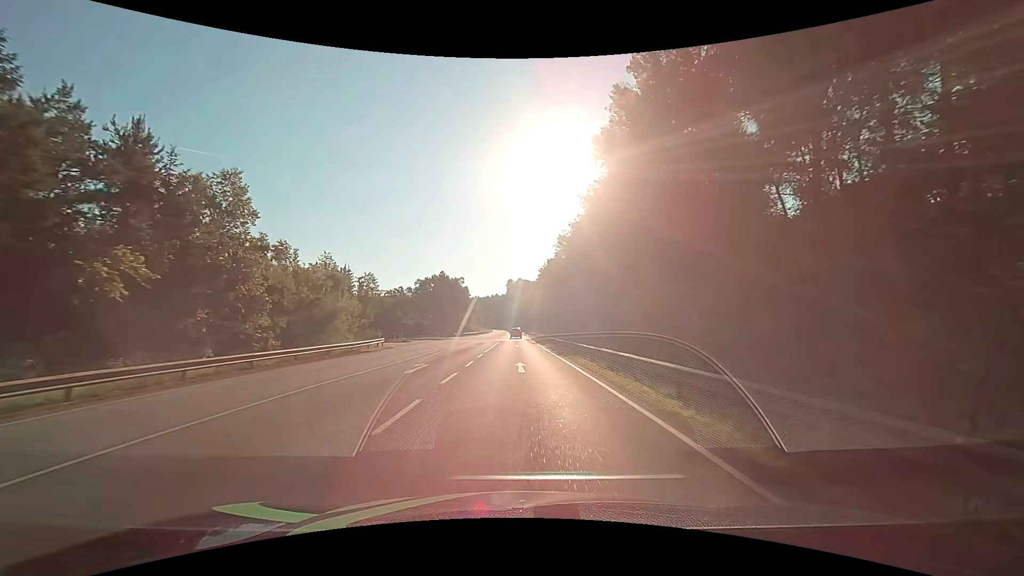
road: secondary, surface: asphalt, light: Day
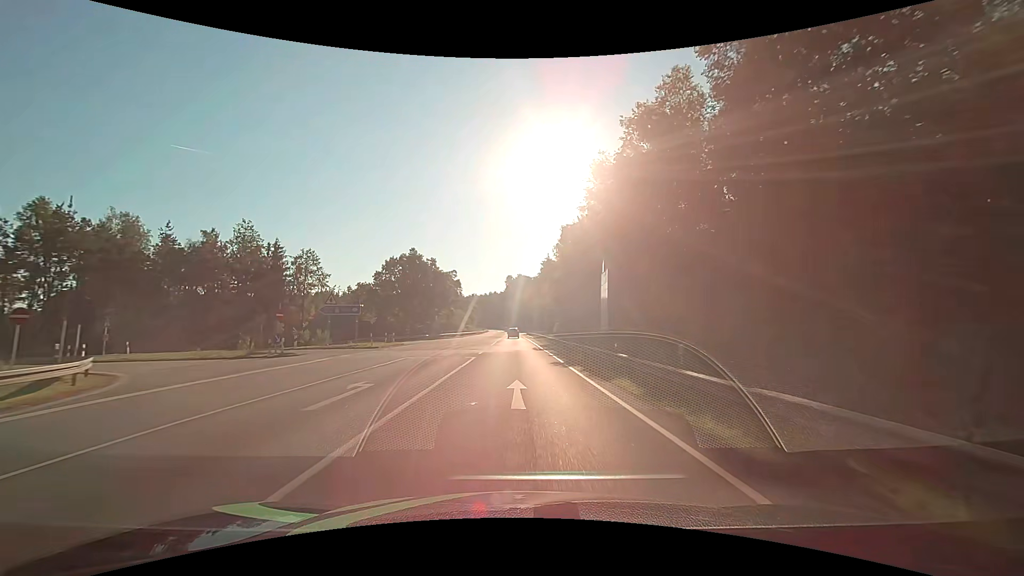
(+0.1, +32.3) m; 0°
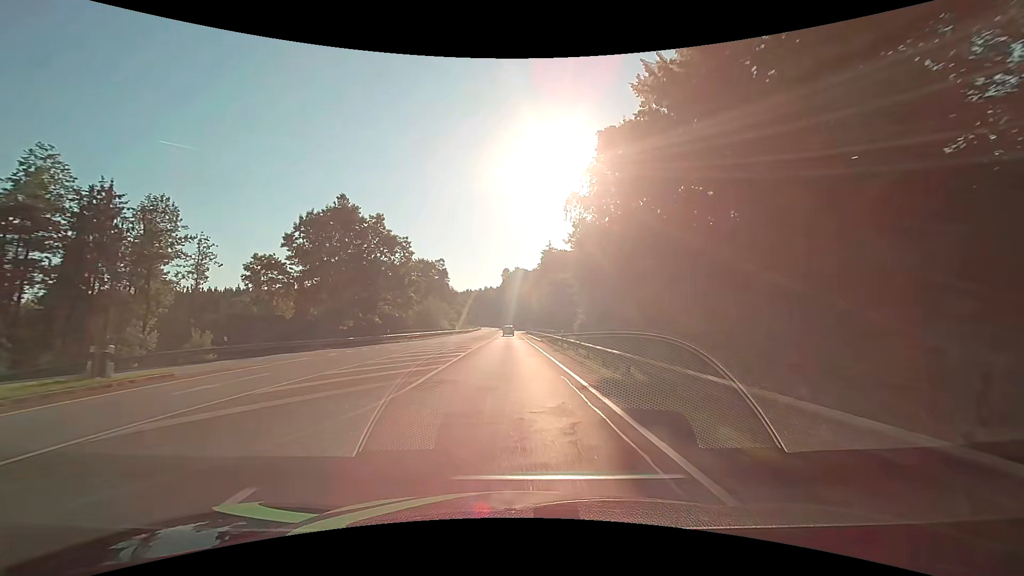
(0.0, +32.3) m; 0°
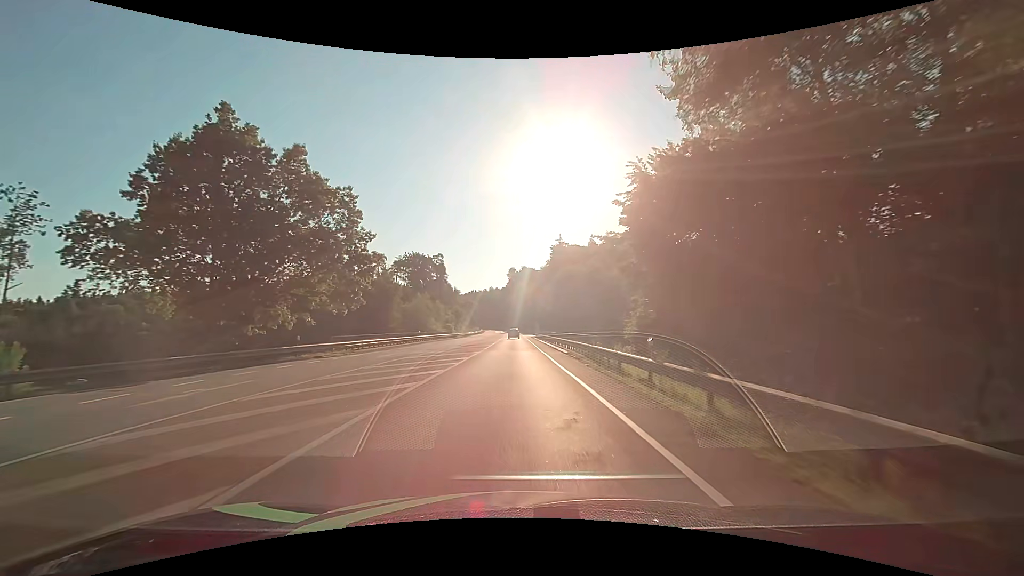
(-0.1, +21.5) m; -1°
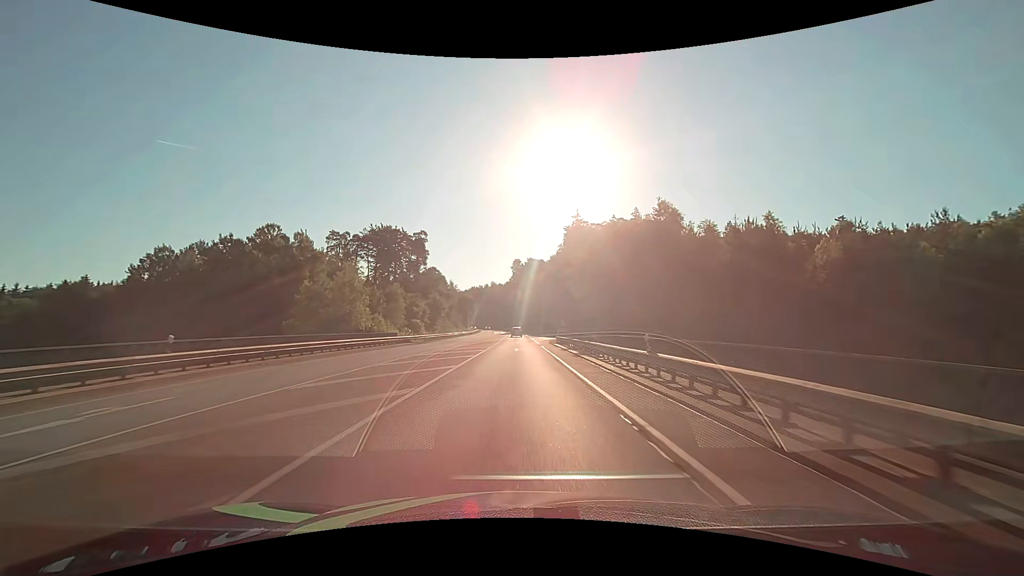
(-0.2, +43.0) m; -1°
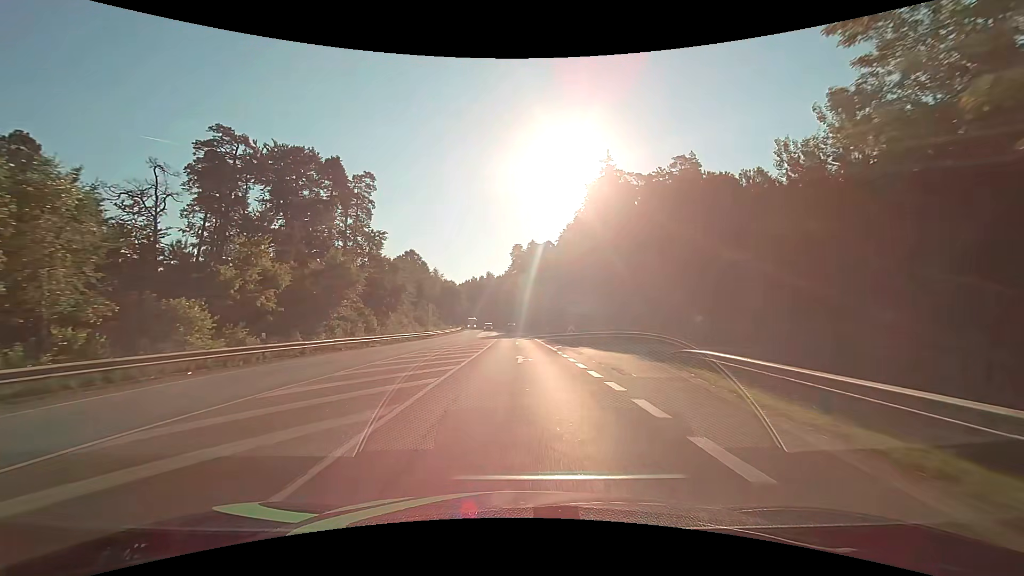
(0.0, +53.7) m; 0°
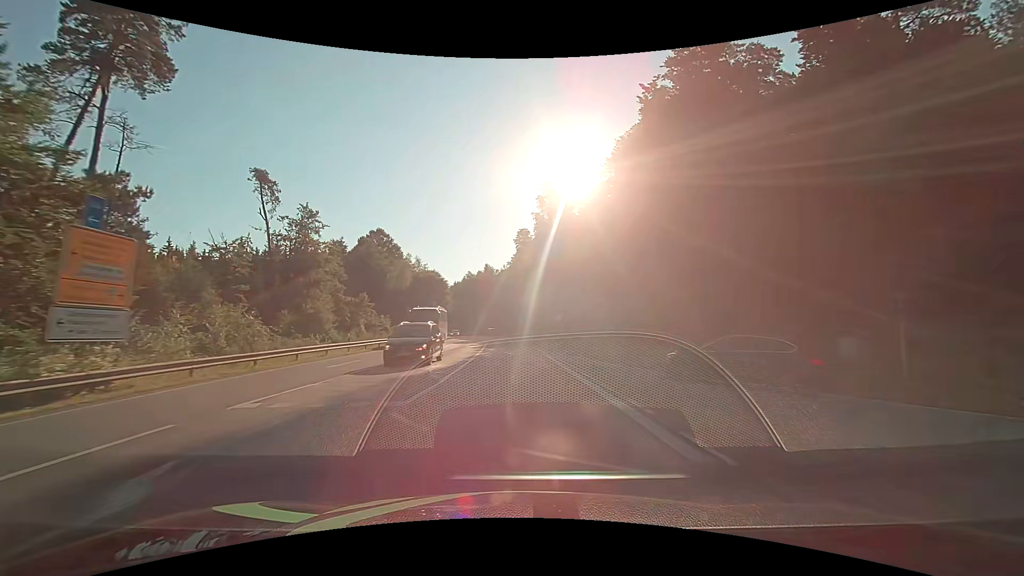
(-0.2, +53.6) m; -1°
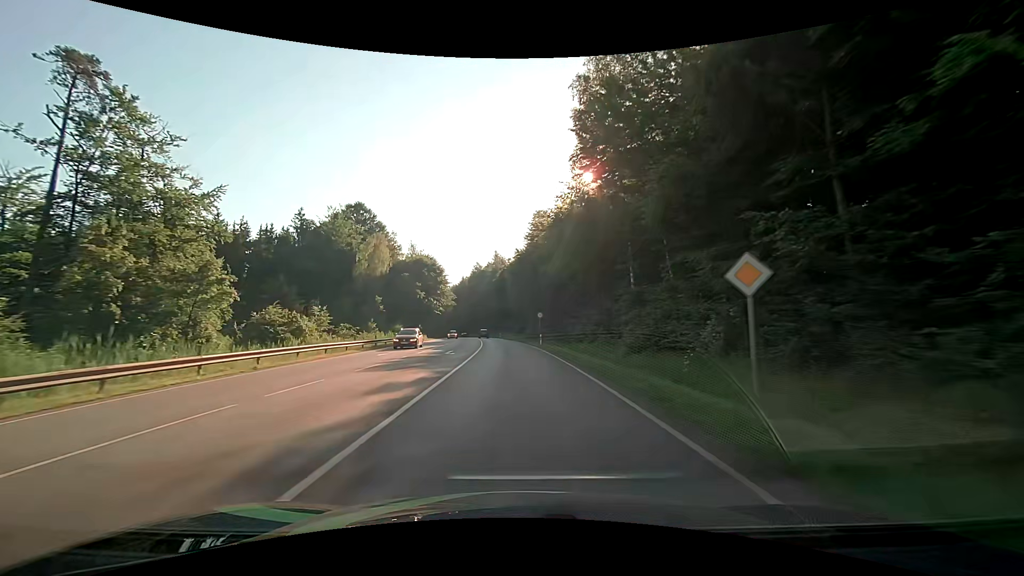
(-0.4, +32.2) m; -2°
(0, +10) (0, +20) (-1, +30) (-1, +40) (-1, +50) (-2, +60) (-3, +70) (-4, +80) (-5, +90) (-6, +100) m
